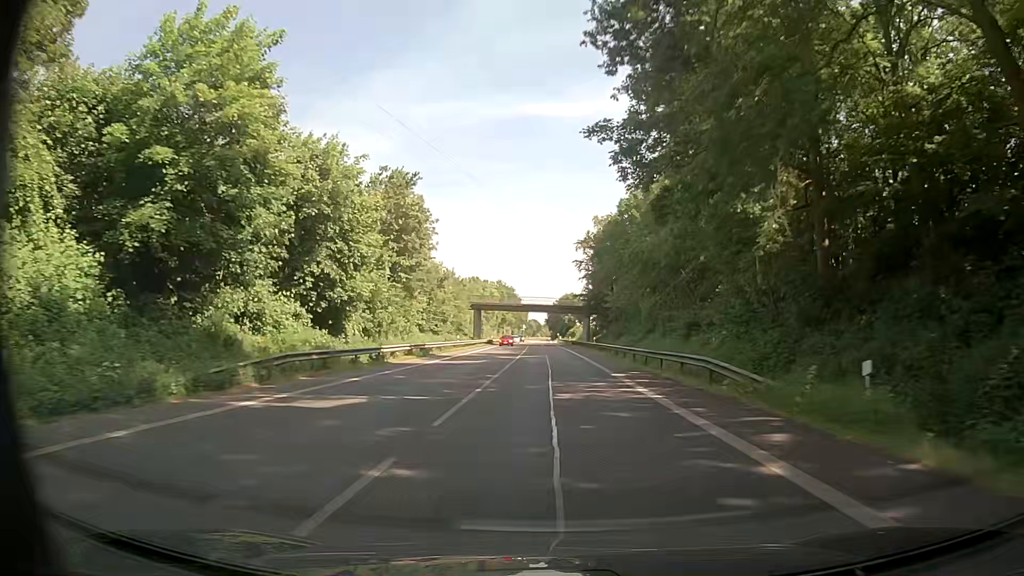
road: primary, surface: asphalt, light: Day
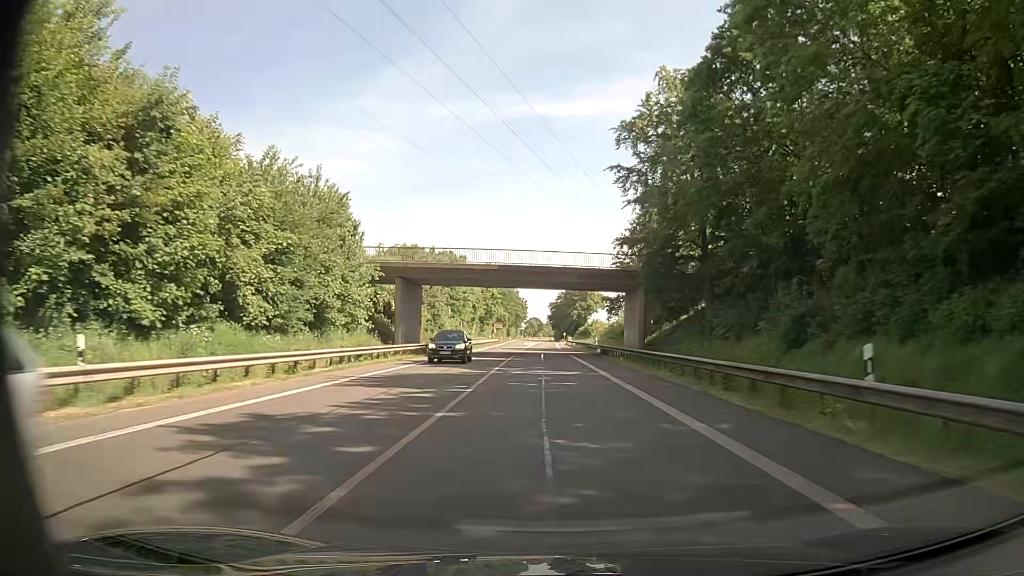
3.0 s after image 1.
(-0.3, +54.0) m; -1°
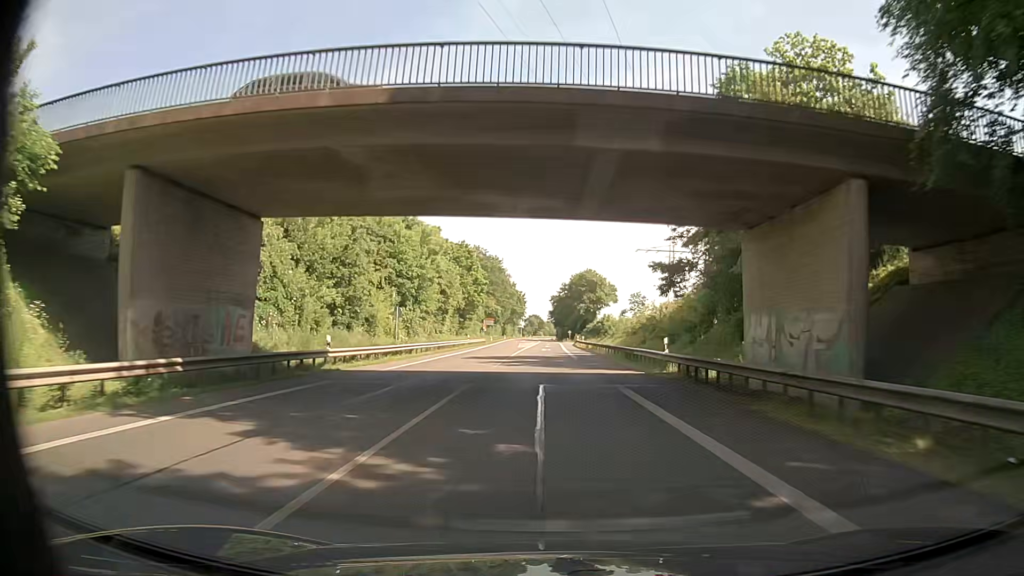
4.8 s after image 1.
(+0.2, +32.4) m; 0°
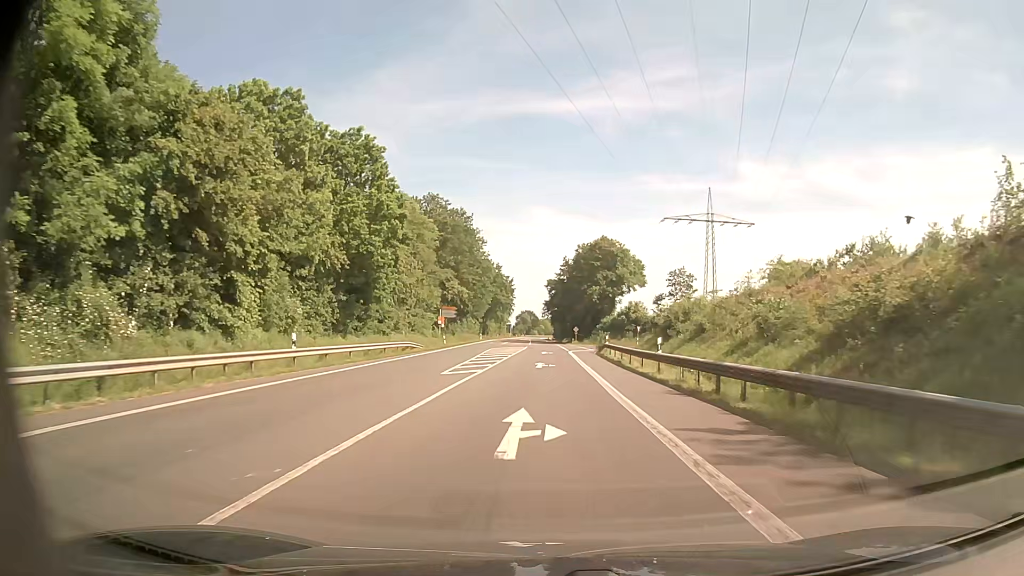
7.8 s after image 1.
(+0.5, +54.0) m; 0°
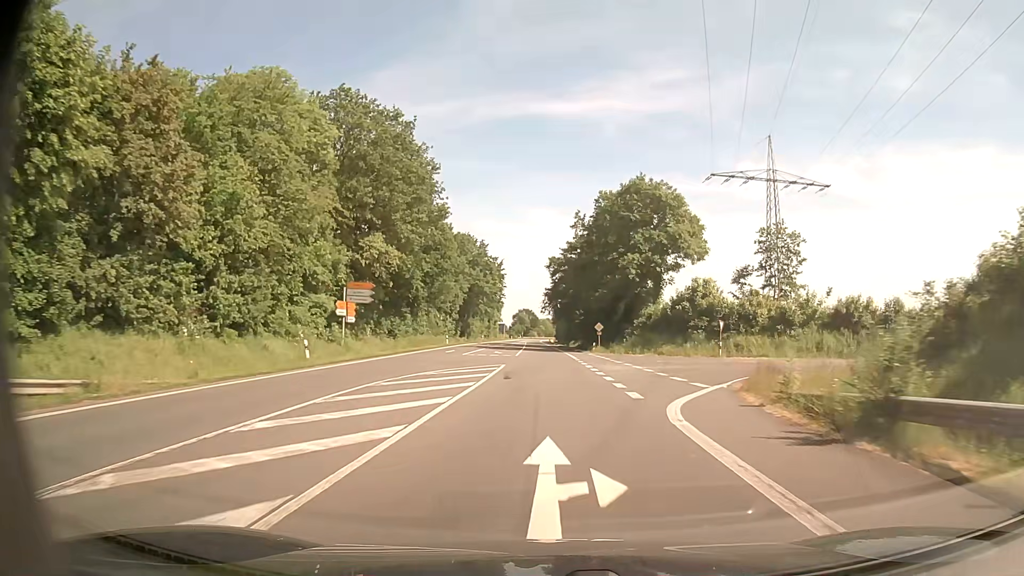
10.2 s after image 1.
(-0.1, +43.2) m; 0°
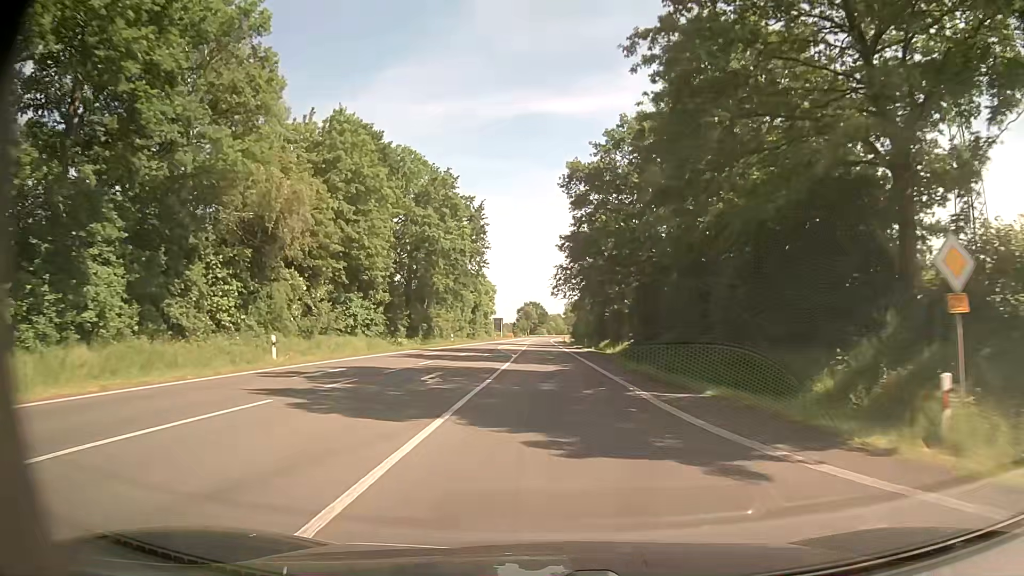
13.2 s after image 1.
(-0.5, +53.9) m; -1°
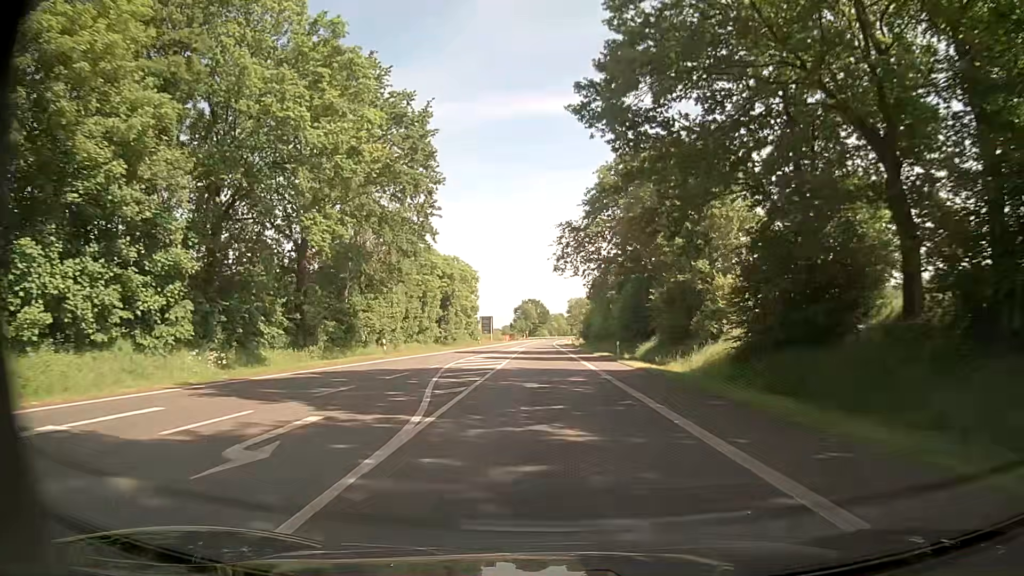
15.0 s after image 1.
(0.0, +32.3) m; 0°
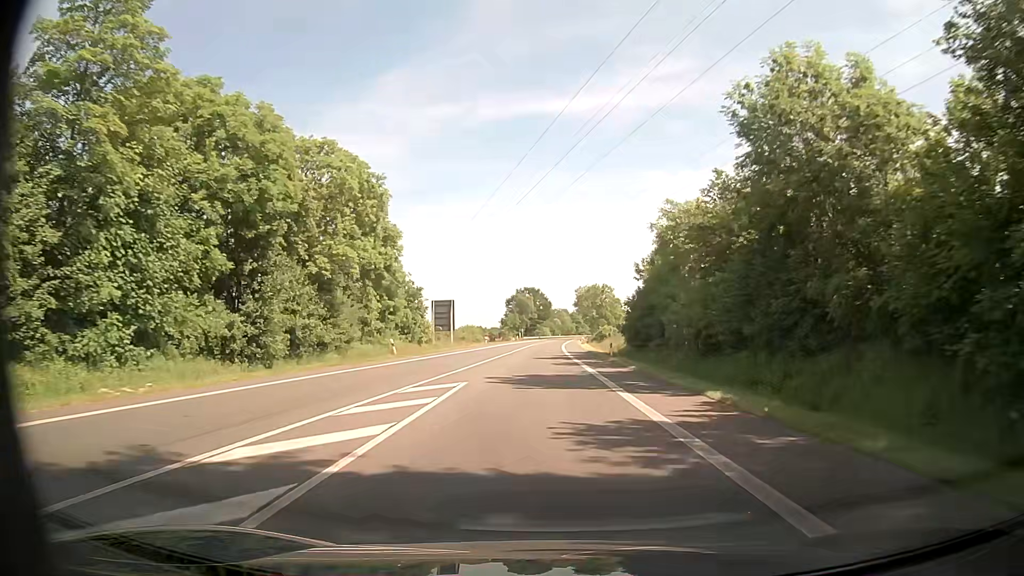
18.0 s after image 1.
(-0.3, +53.8) m; 0°
(0, +10) (0, +20) (0, +30) (0, +40) (-1, +50) (-1, +60) (-1, +70) (0, +80) (0, +90) (0, +100) m
